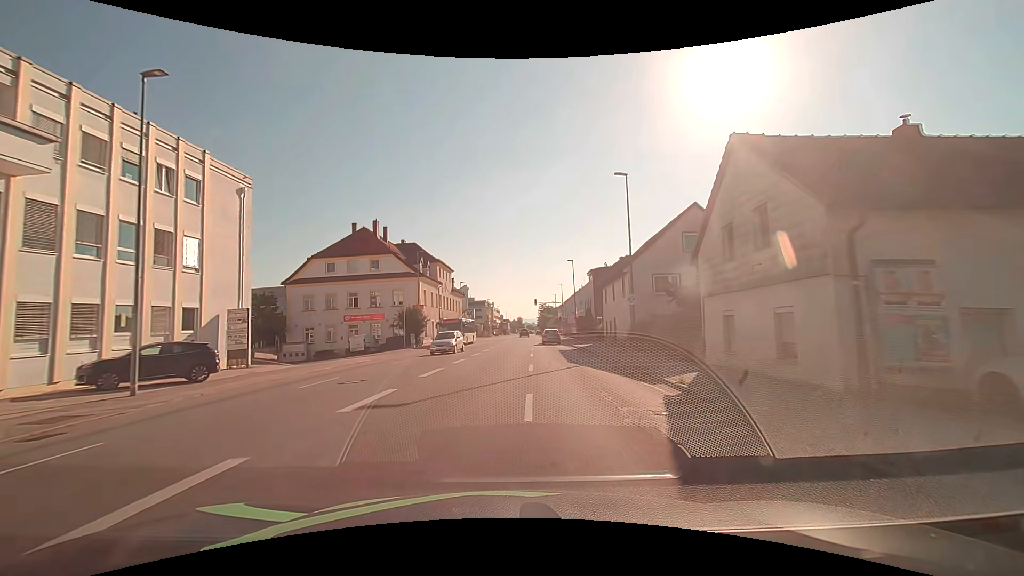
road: tertiary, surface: asphalt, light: Day
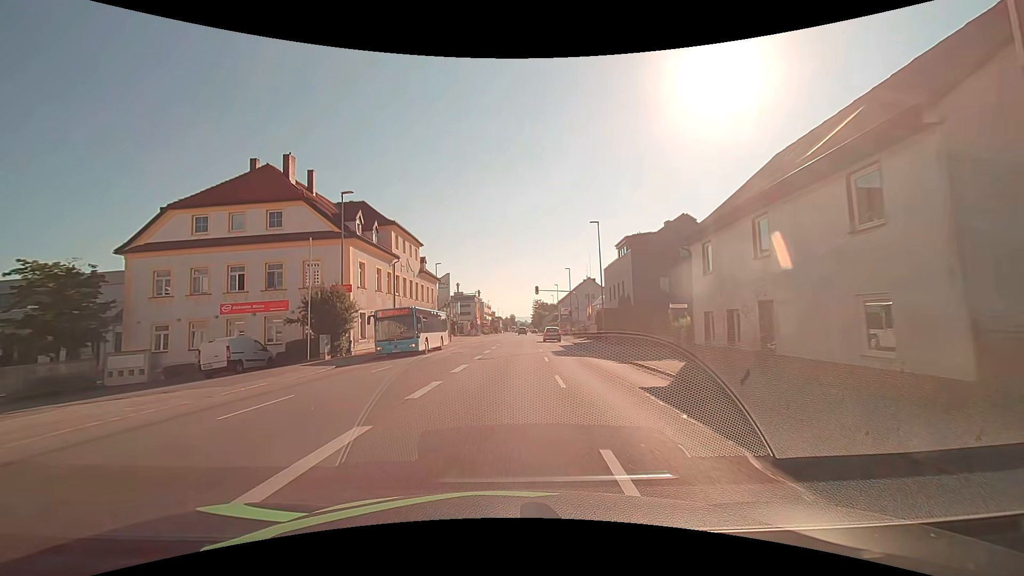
(+0.1, +22.7) m; +1°
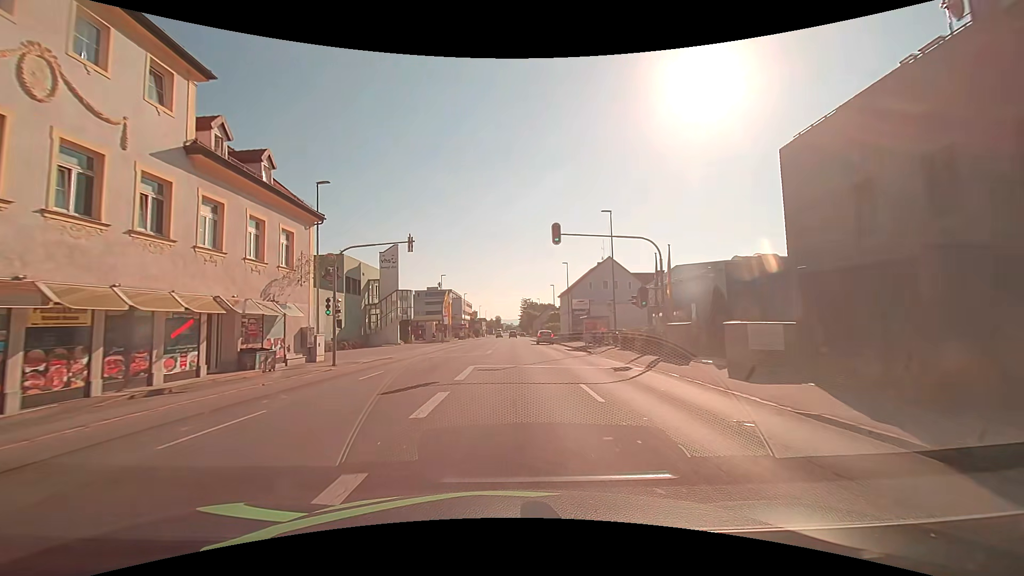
(+0.5, +38.1) m; +2°
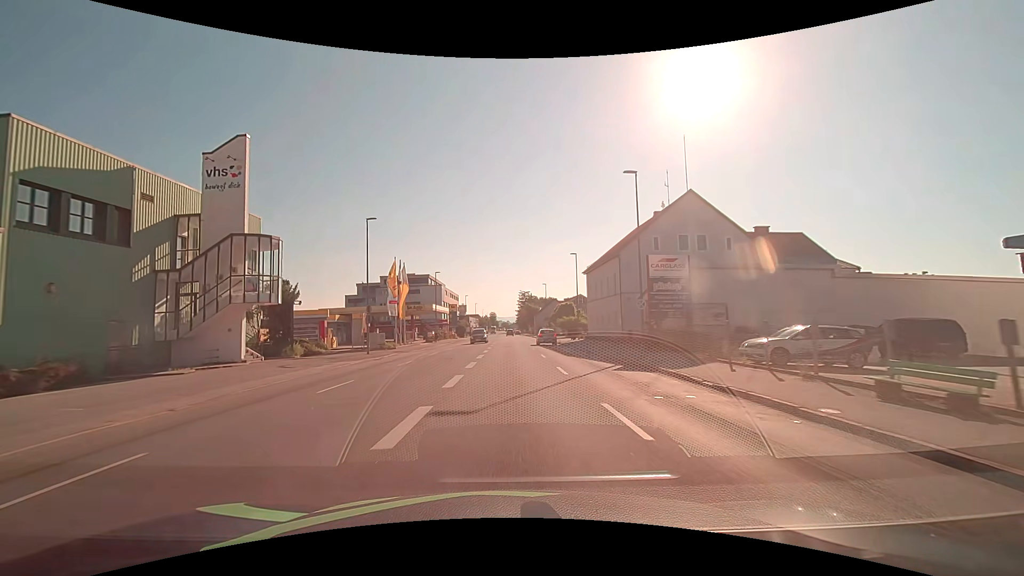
(+0.3, +38.1) m; 0°
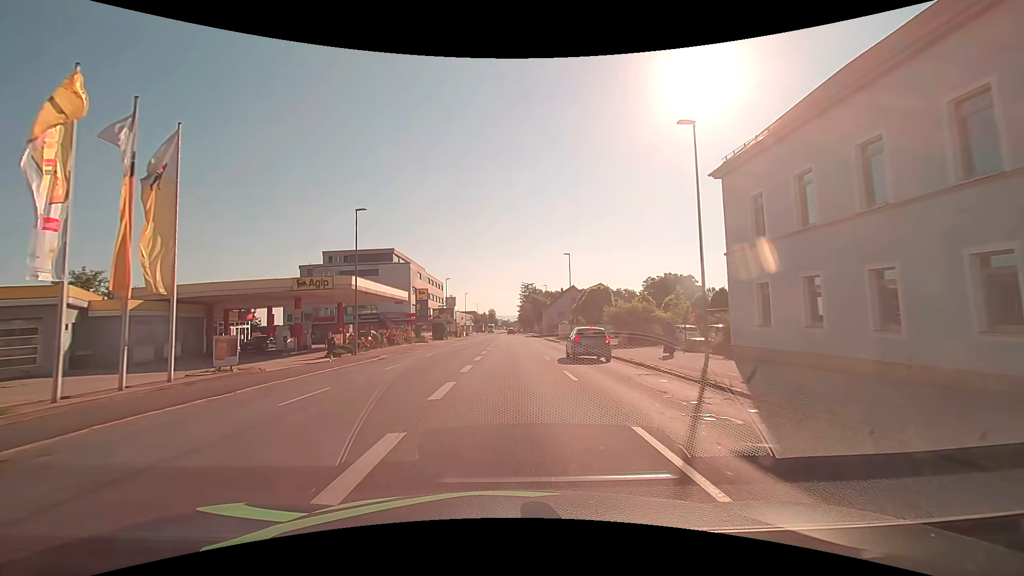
(0.0, +38.2) m; 0°
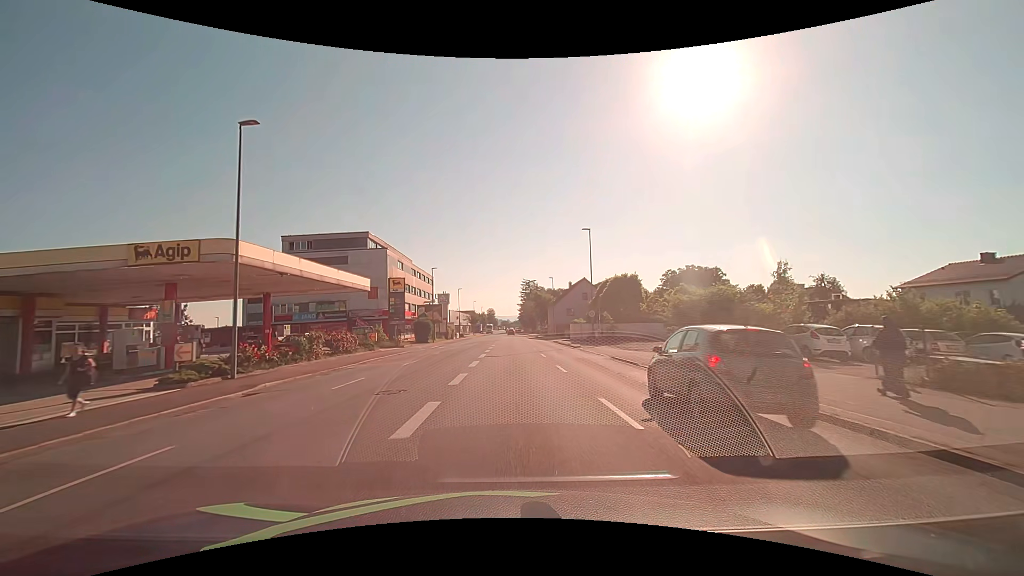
(0.0, +15.3) m; 0°
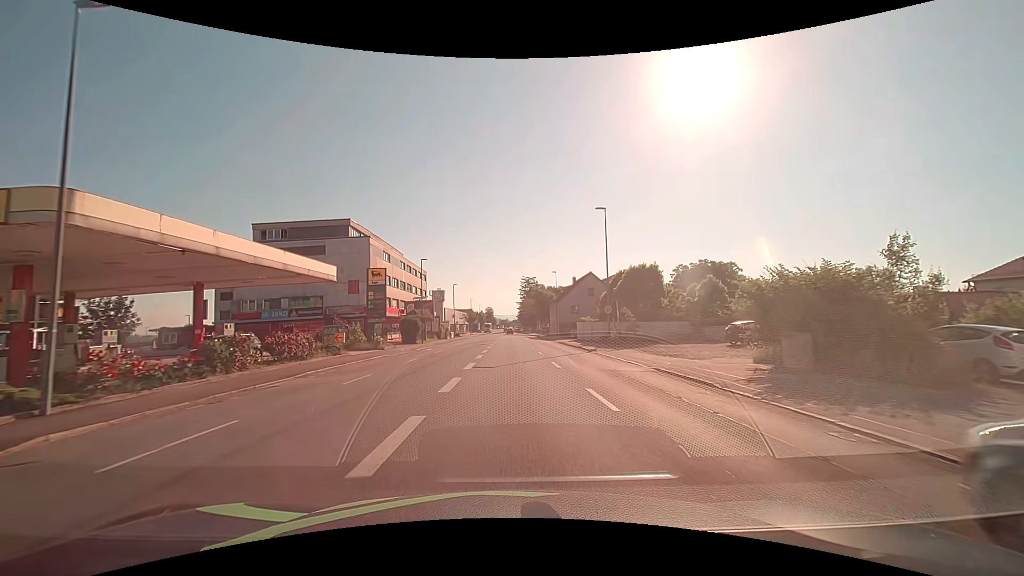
(0.0, +7.7) m; 0°
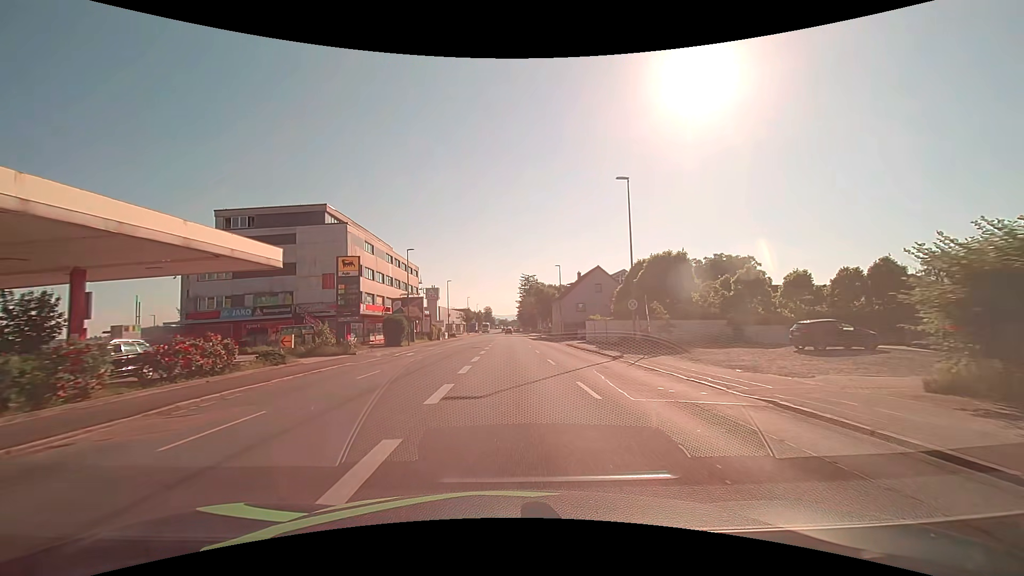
(0.0, +7.7) m; 0°
(0, +10) (0, +20) (0, +30) (0, +40) (0, +50) (0, +60) (0, +70) (0, +80) (0, +90) (0, +100) m
